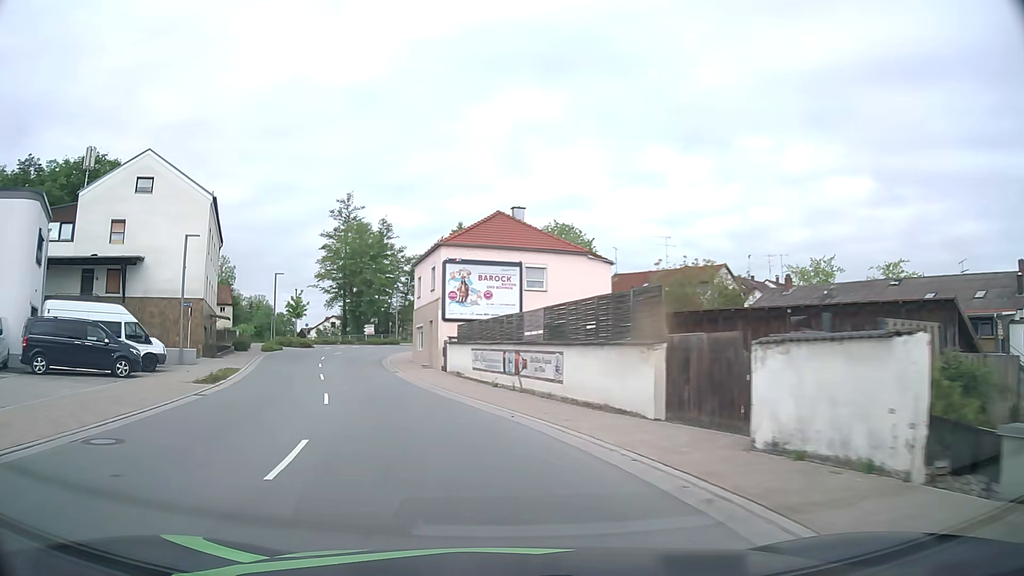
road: primary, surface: asphalt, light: Day
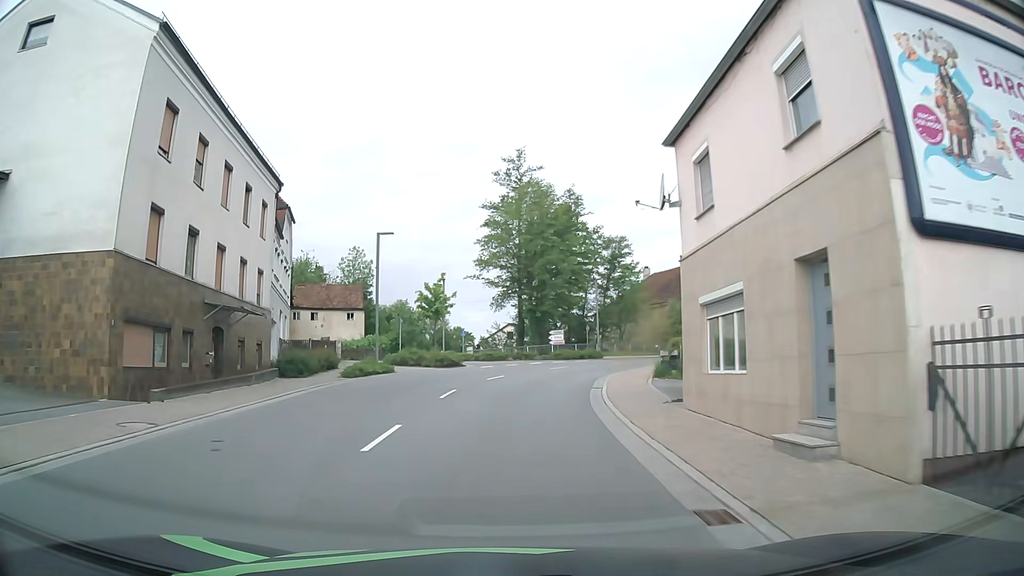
(-4.9, +25.3) m; -16°
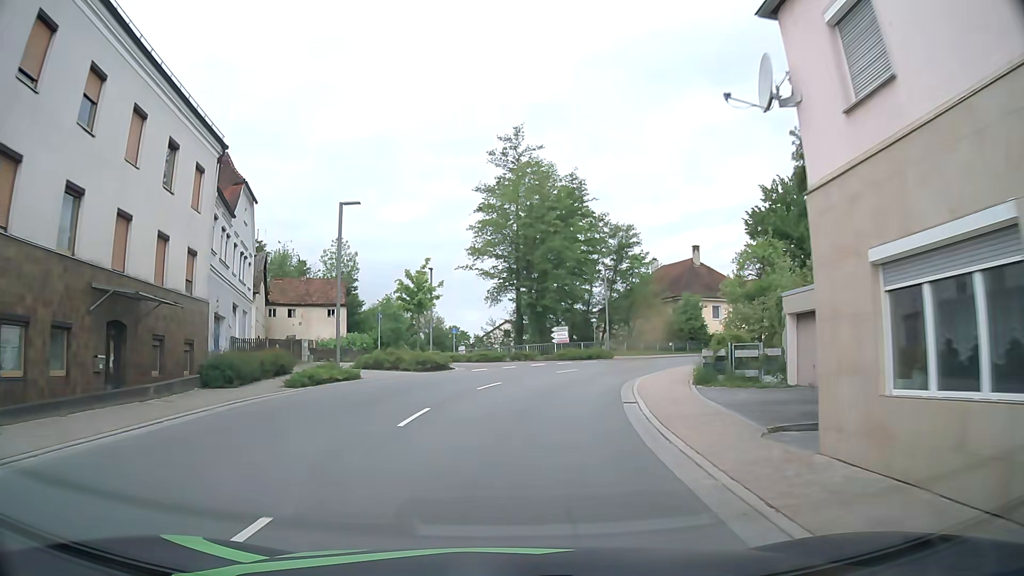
(0.0, +6.5) m; 0°
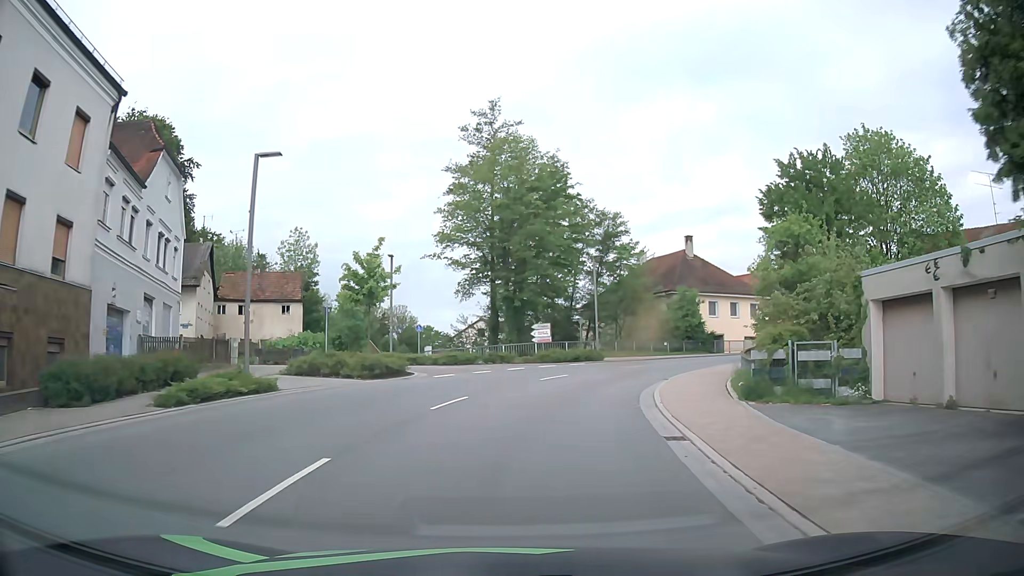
(+0.1, +6.4) m; +2°
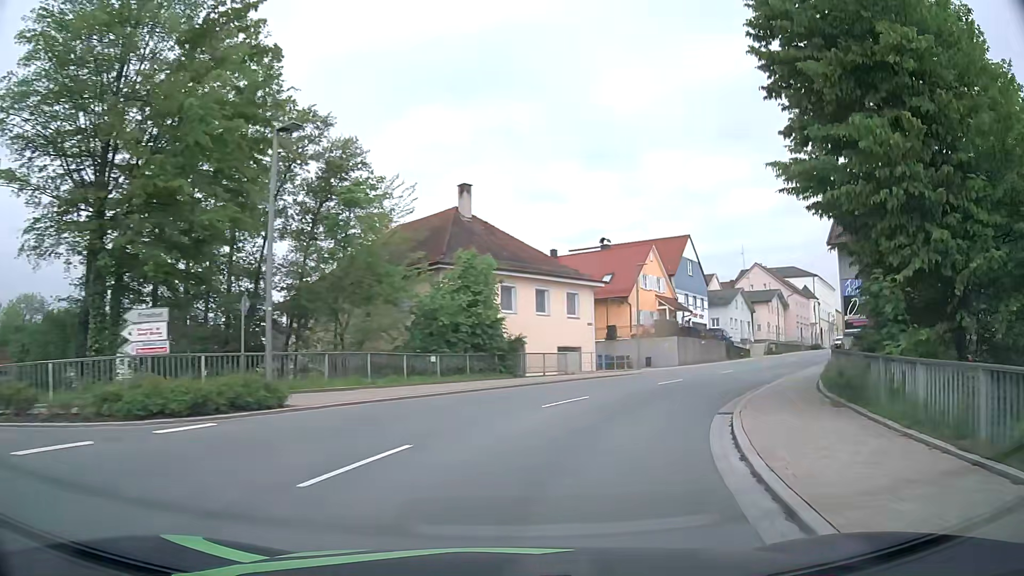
(+4.0, +24.8) m; +22°
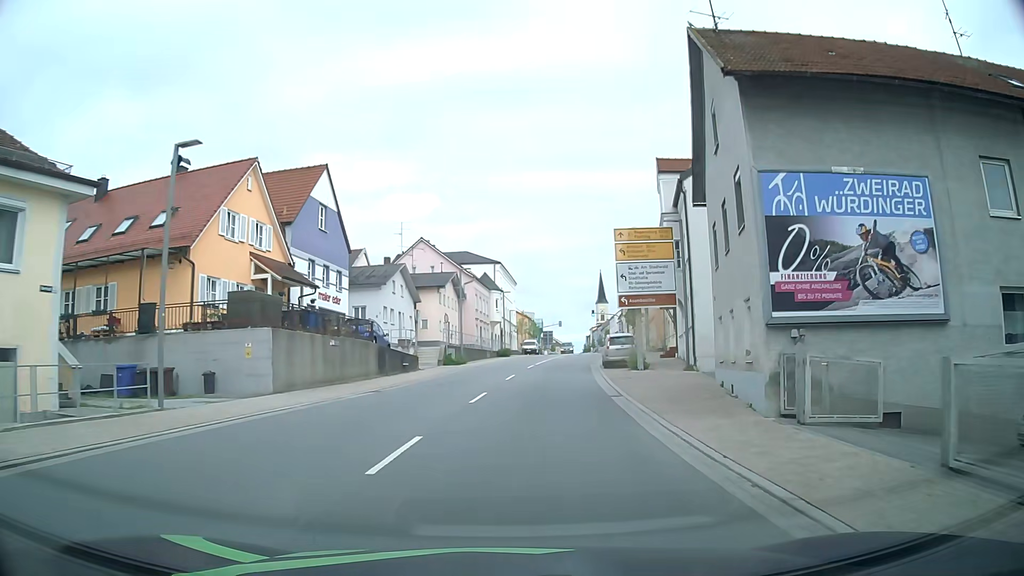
(+6.9, +23.6) m; +30°
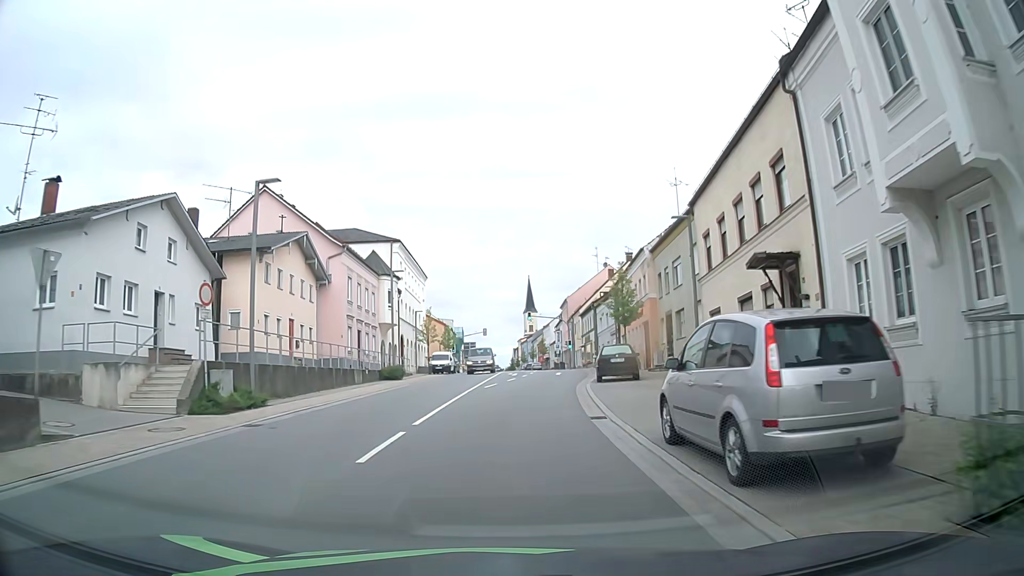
(+1.8, +26.2) m; +7°
